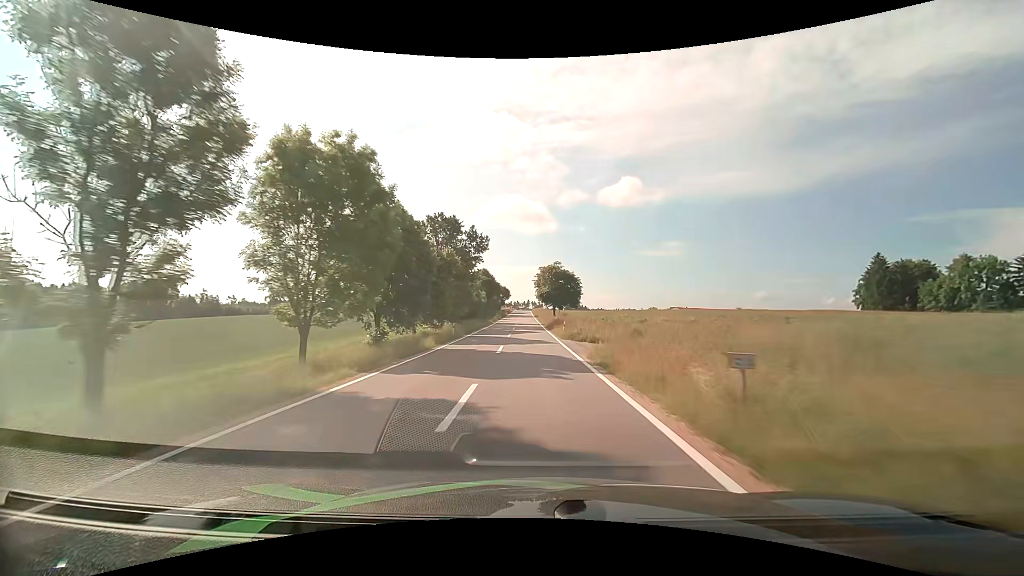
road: tertiary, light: Day
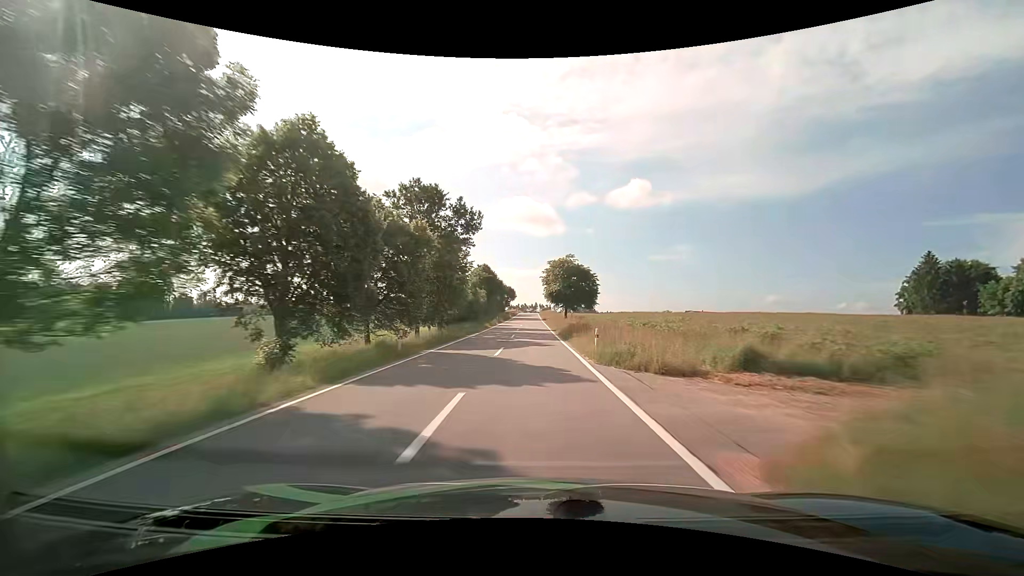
(-0.1, +13.5) m; -1°
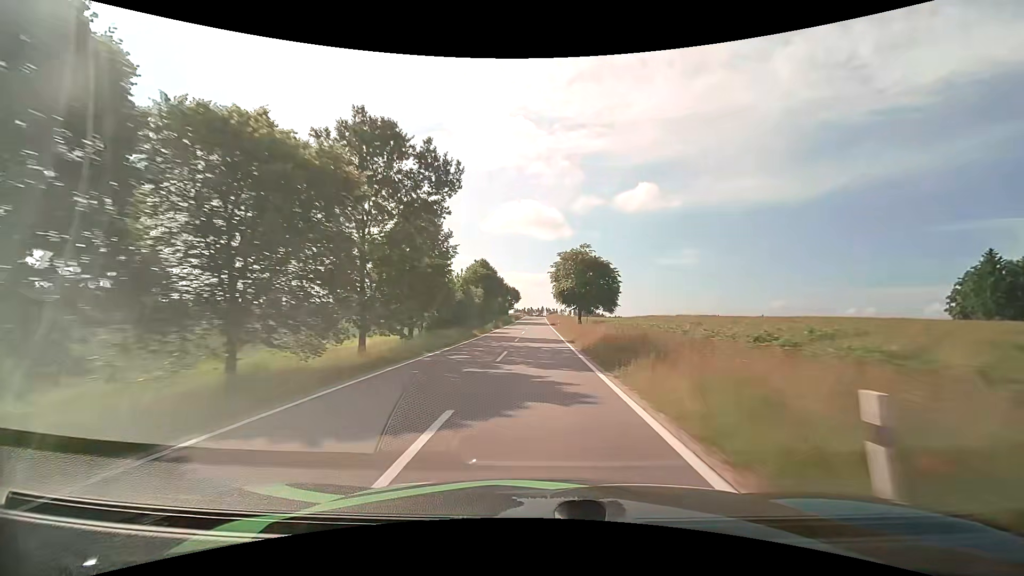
(-0.1, +13.8) m; -1°
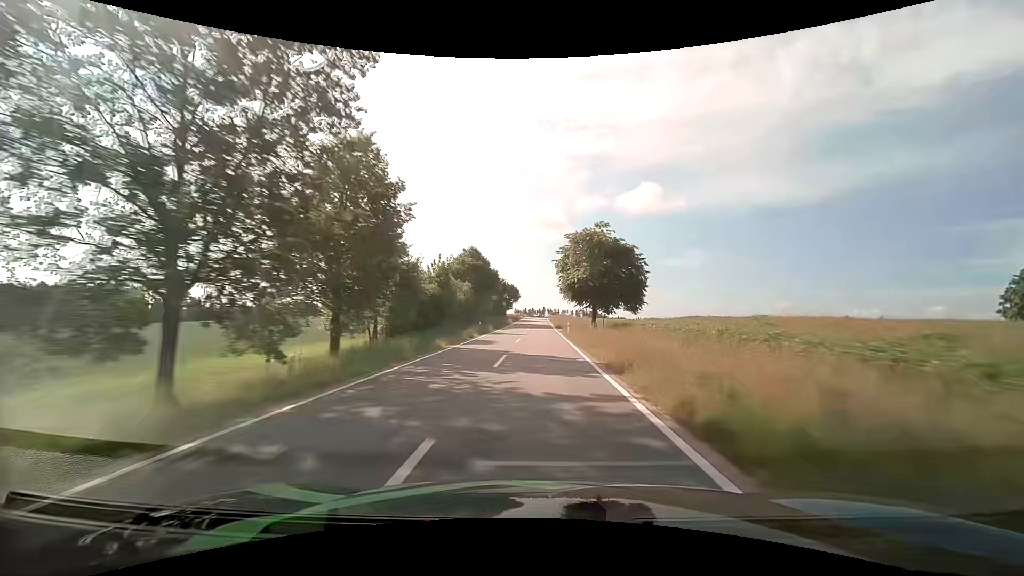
(-0.1, +13.9) m; -1°
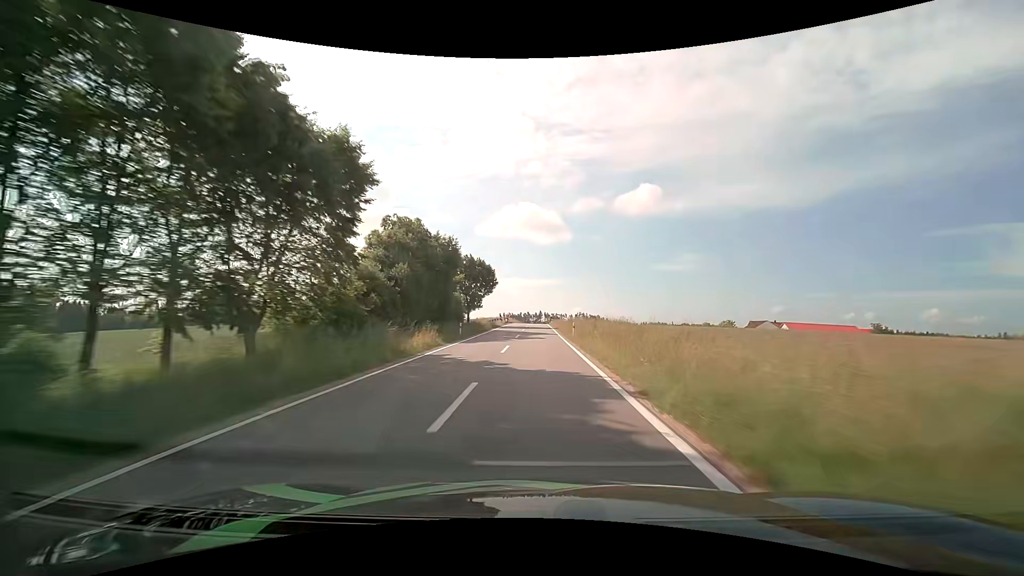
(+0.4, +55.9) m; +1°
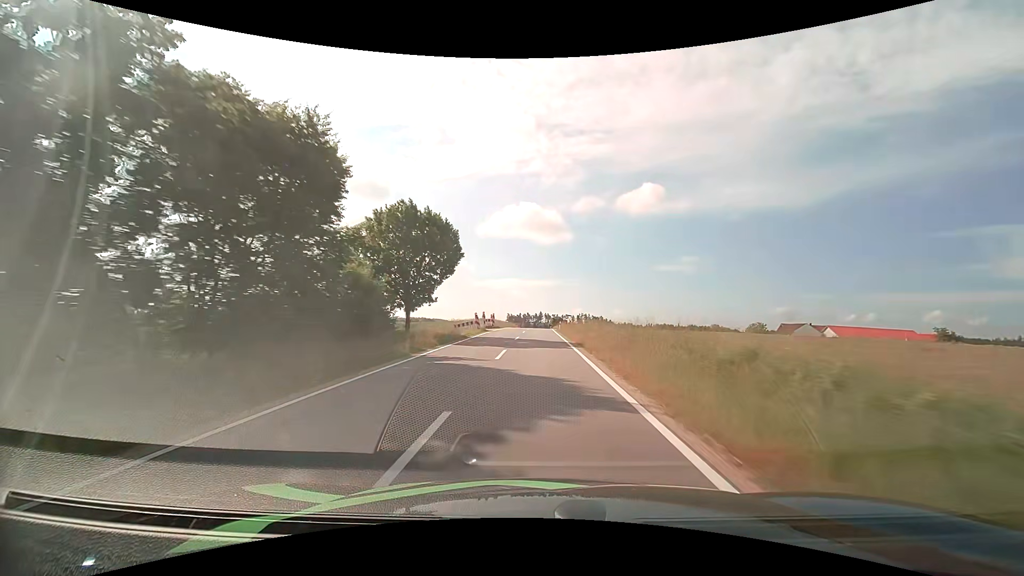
(0.0, +27.1) m; 0°
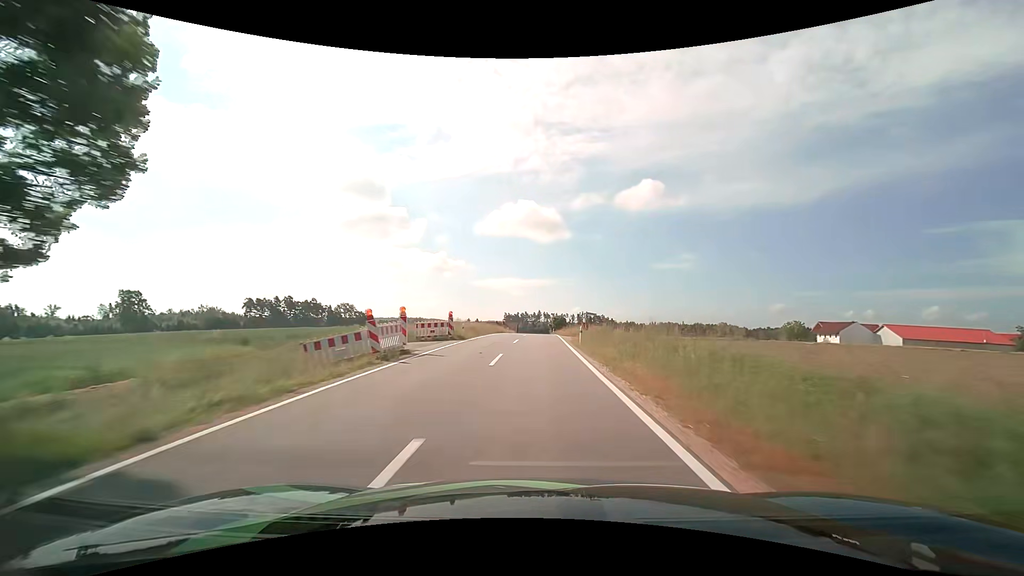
(0.0, +25.7) m; 0°
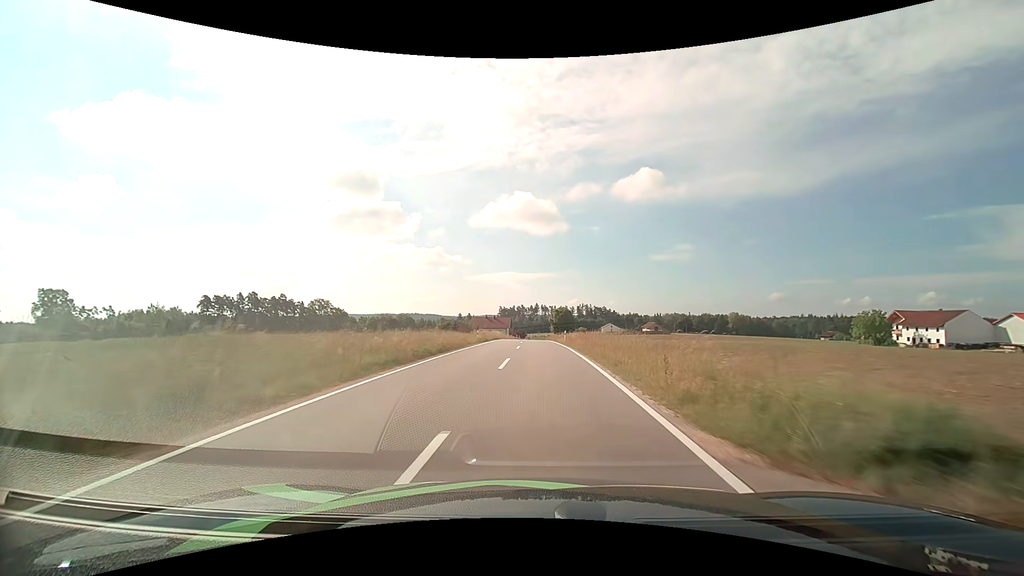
(0.0, +35.8) m; 0°
(0, +10) (0, +20) (0, +30) (0, +40) (0, +50) (-1, +60) (-1, +70) (-1, +80) (-1, +90) (-1, +100) m
